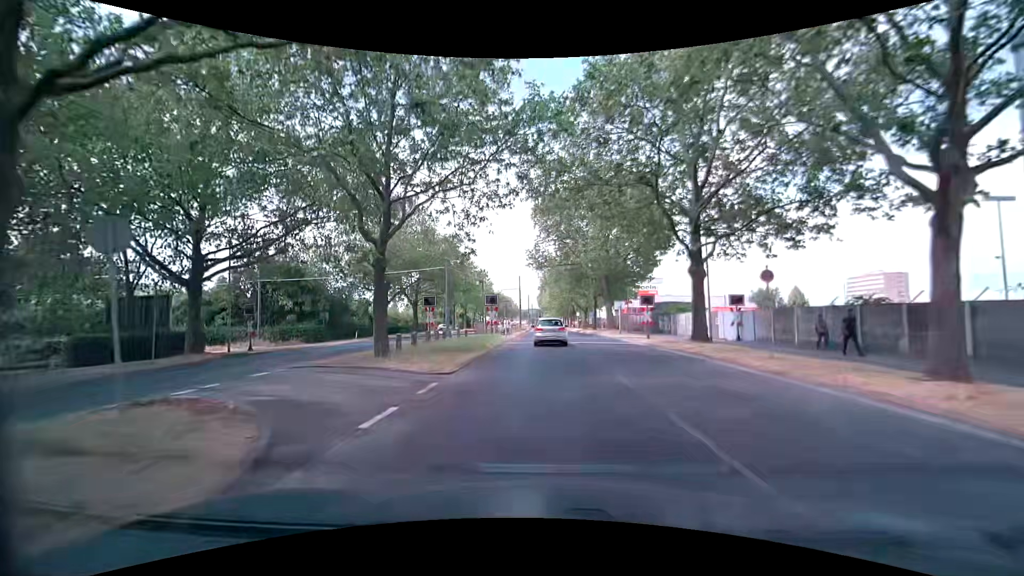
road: secondary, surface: asphalt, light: Day
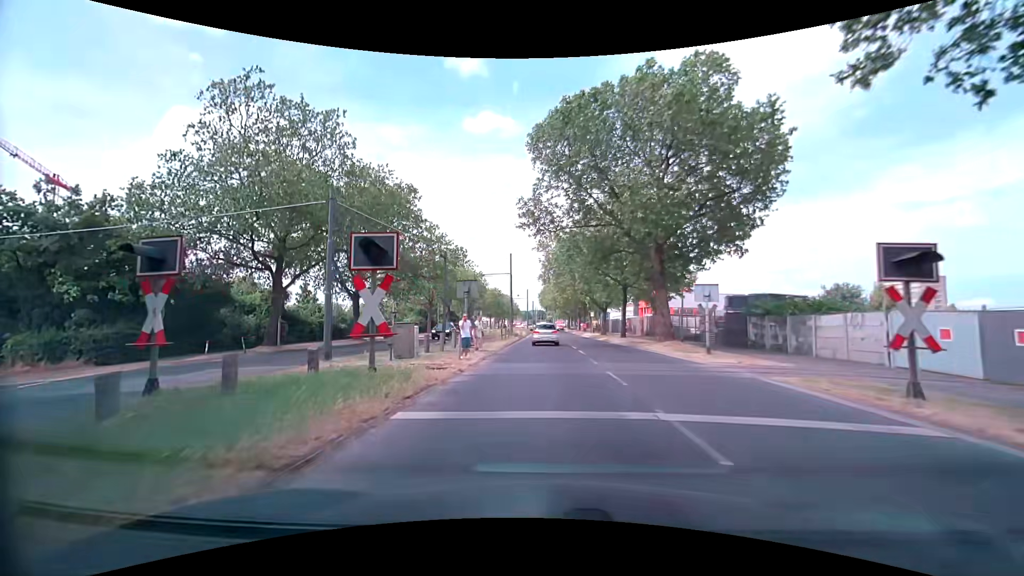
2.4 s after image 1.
(-0.3, +23.2) m; -1°
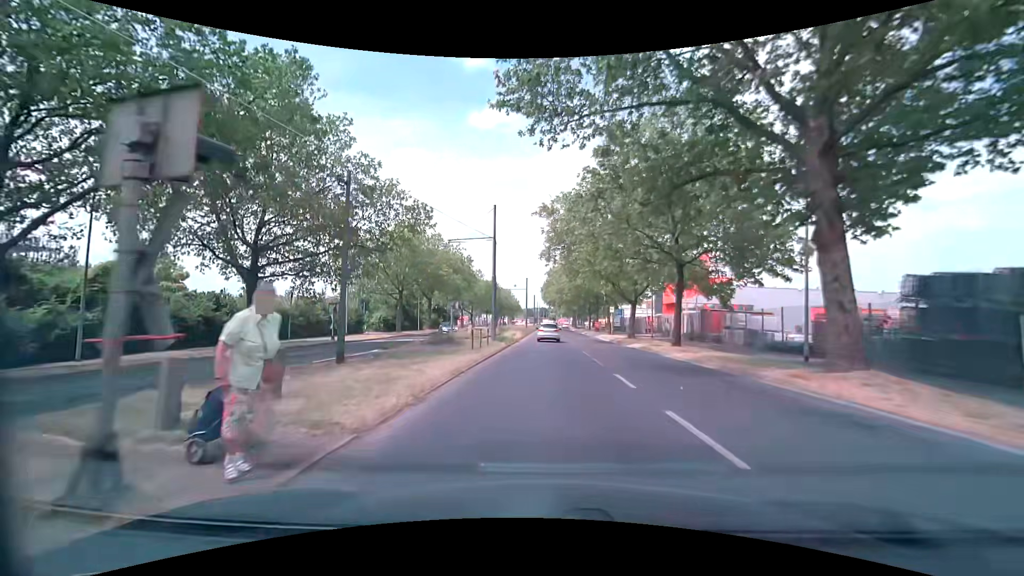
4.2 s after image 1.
(-0.1, +17.7) m; -1°
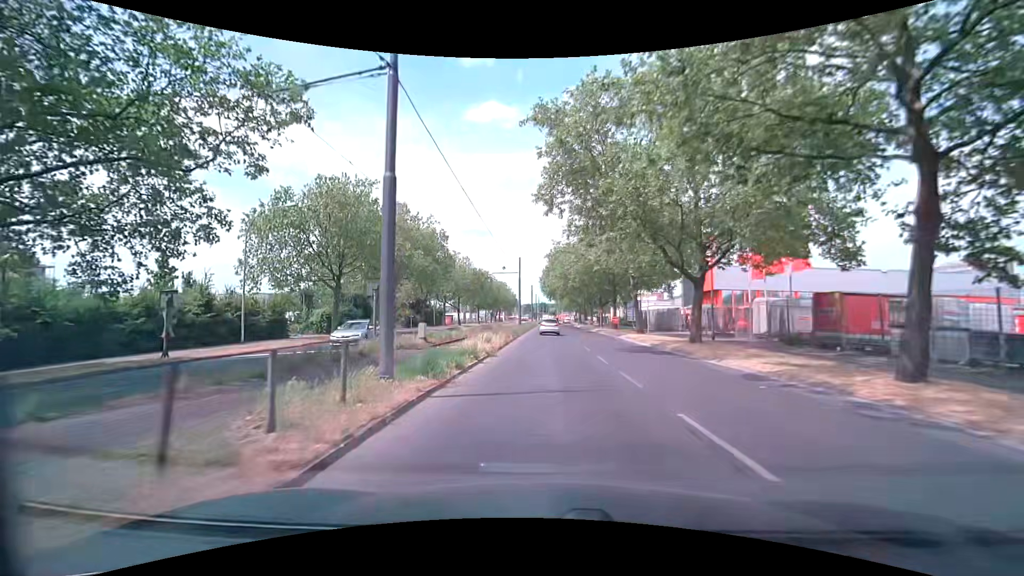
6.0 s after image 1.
(+0.1, +18.2) m; 0°
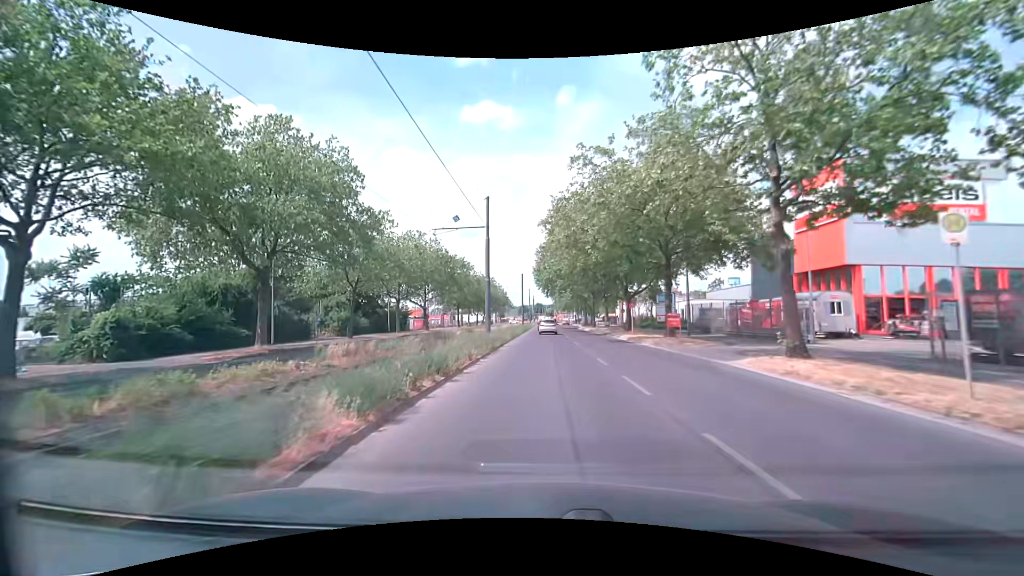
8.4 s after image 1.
(+0.3, +25.5) m; +1°
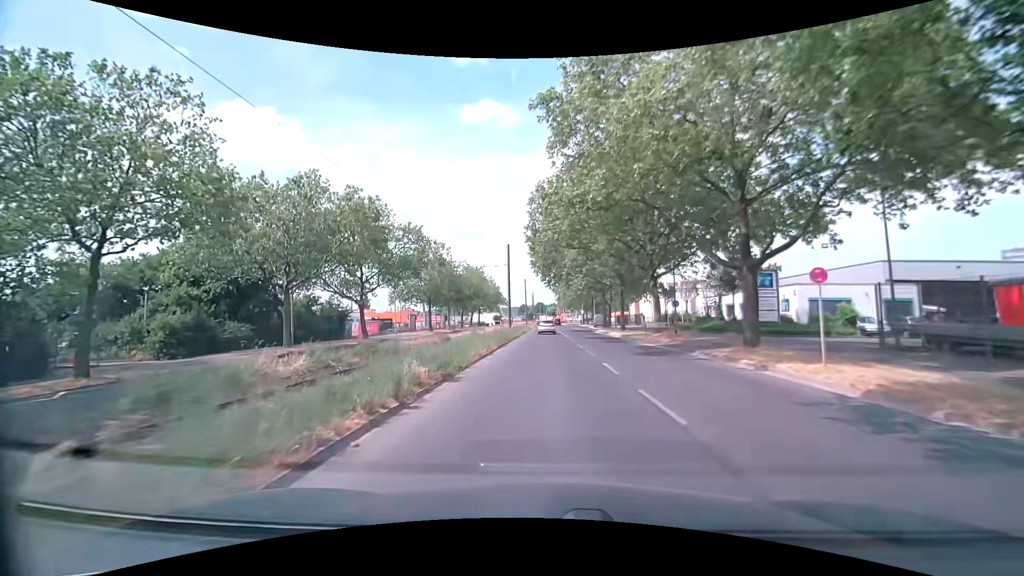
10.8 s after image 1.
(+0.1, +26.7) m; 0°
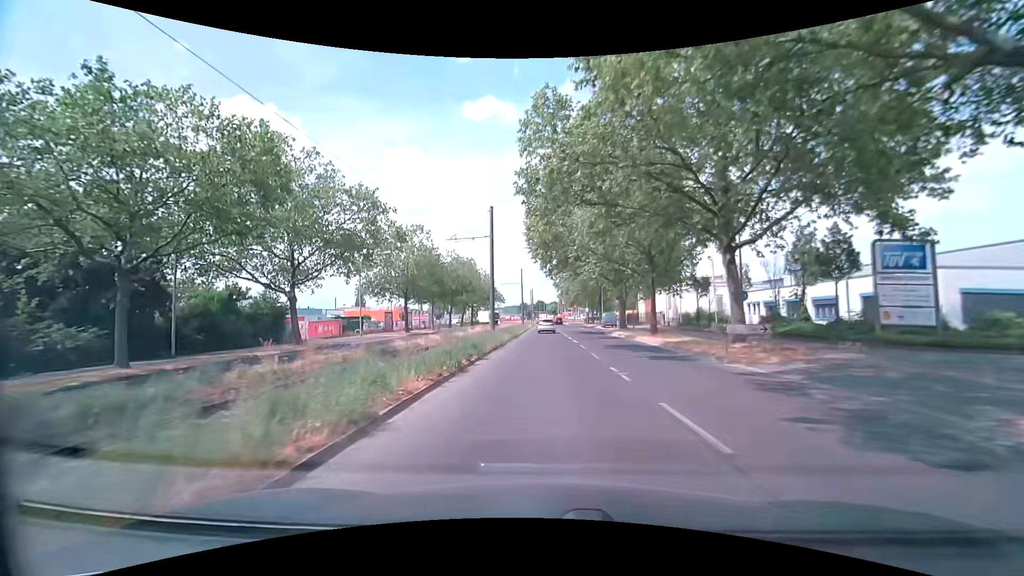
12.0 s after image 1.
(+0.1, +13.6) m; 0°
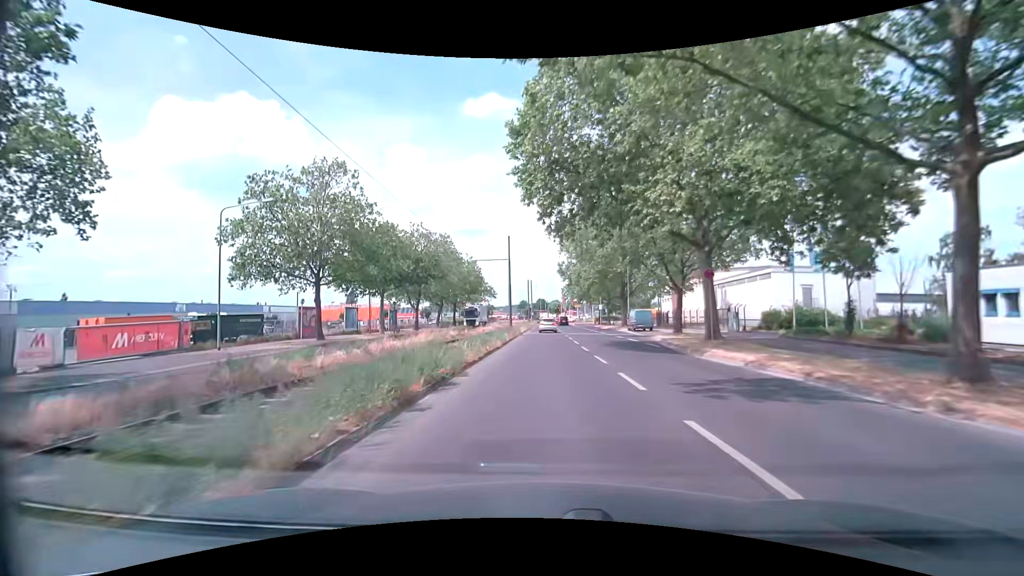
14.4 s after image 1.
(+0.2, +25.3) m; +1°
